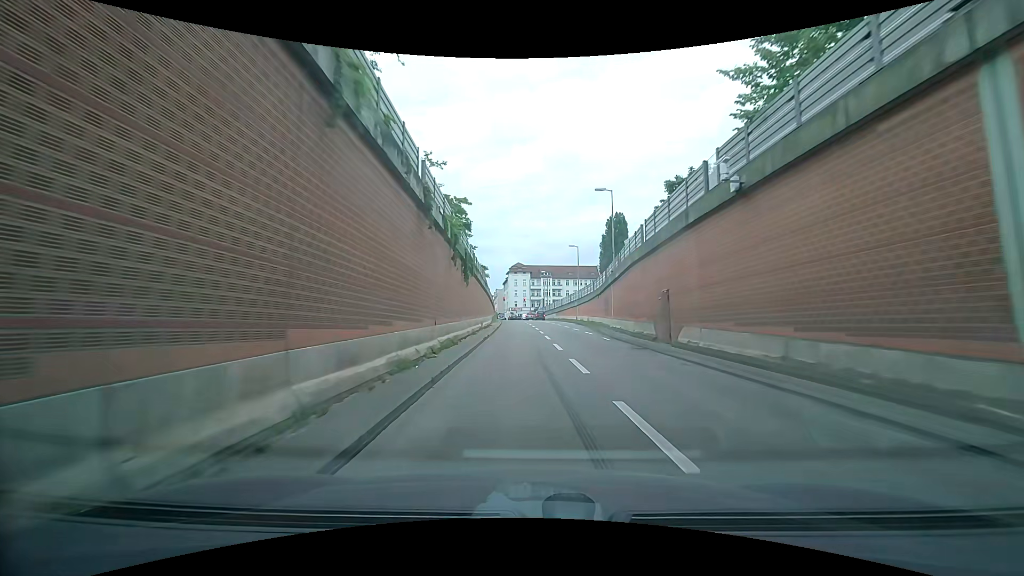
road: motorway_link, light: Day
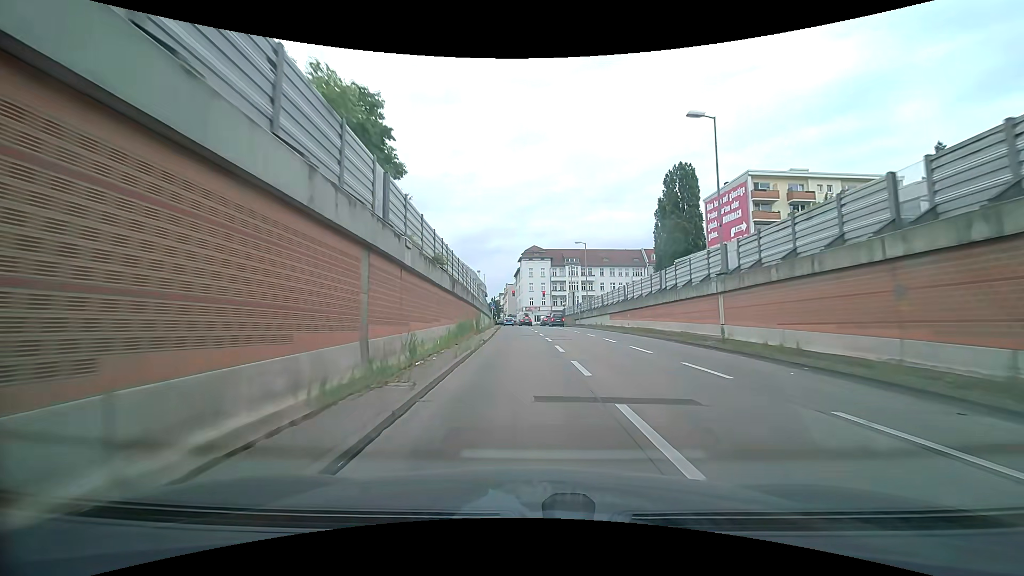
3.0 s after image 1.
(+0.6, +45.4) m; 0°
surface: asphalt
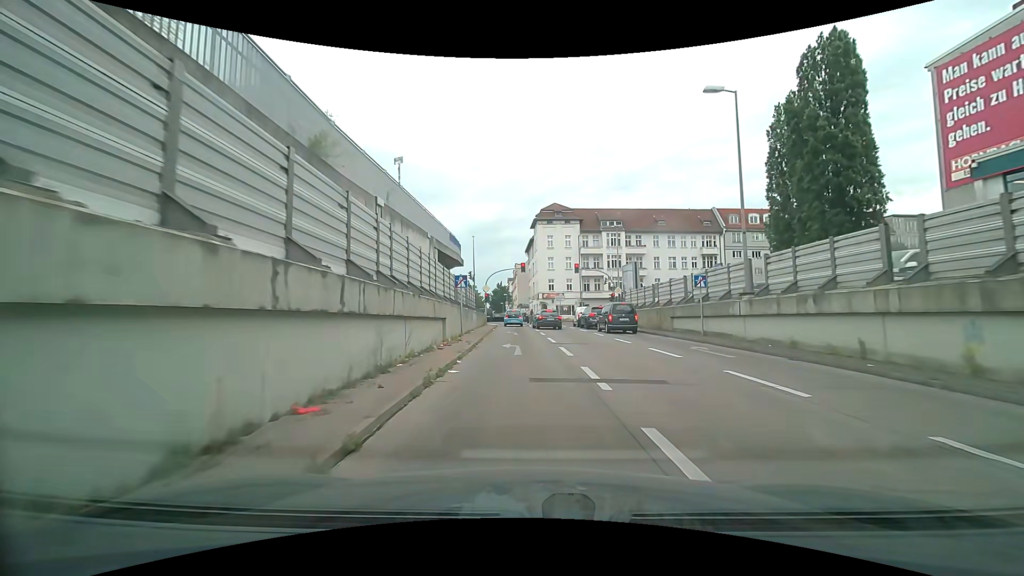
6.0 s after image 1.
(-0.8, +39.5) m; -2°
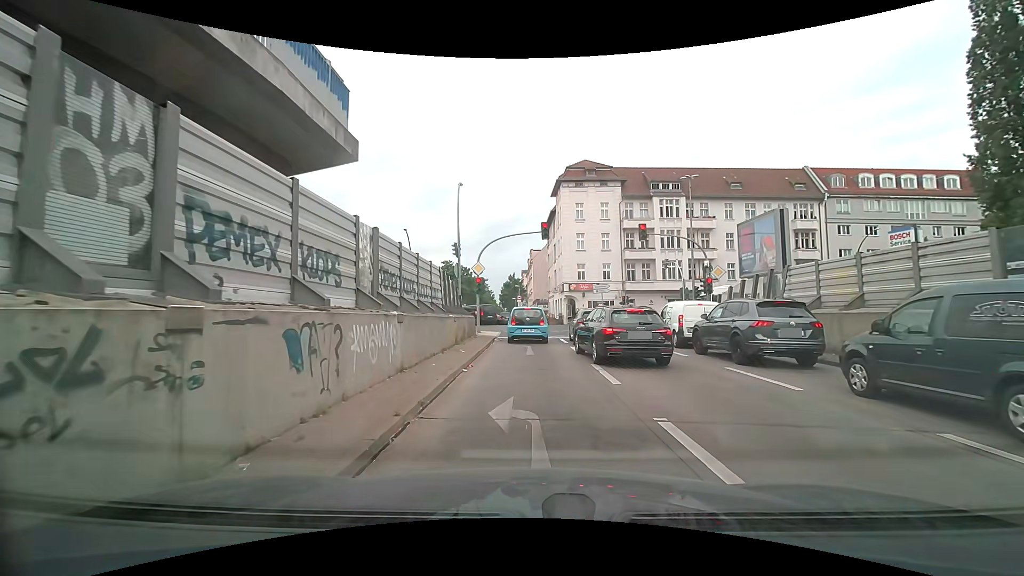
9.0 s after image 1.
(-0.3, +22.5) m; -2°
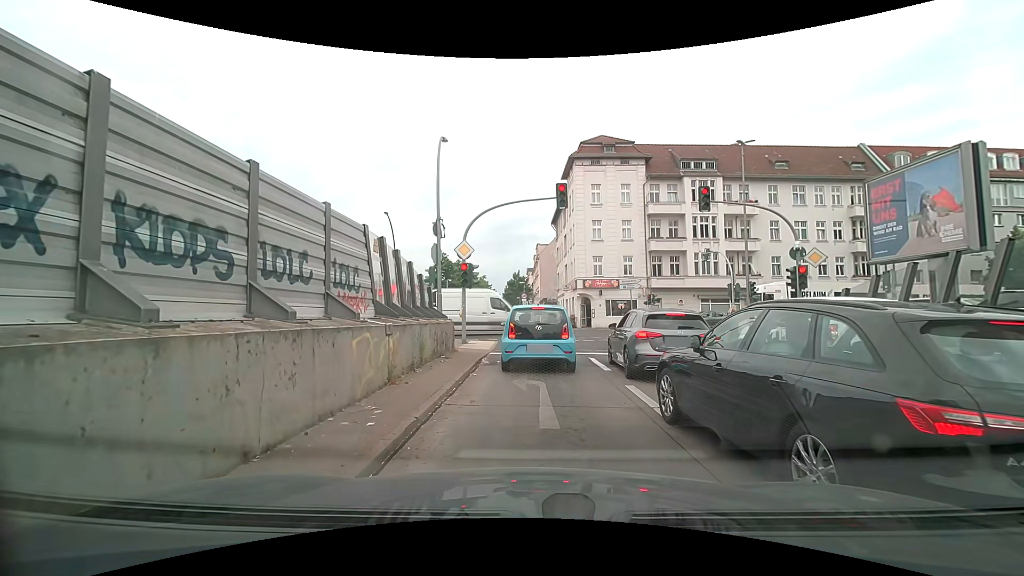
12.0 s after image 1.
(0.0, +8.7) m; -1°
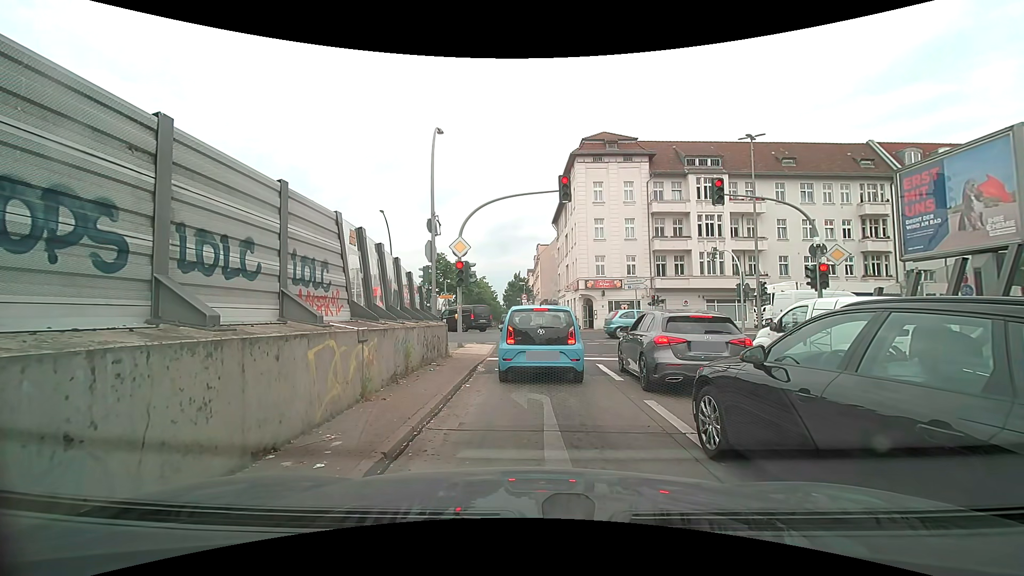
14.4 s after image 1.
(0.0, +1.3) m; +1°
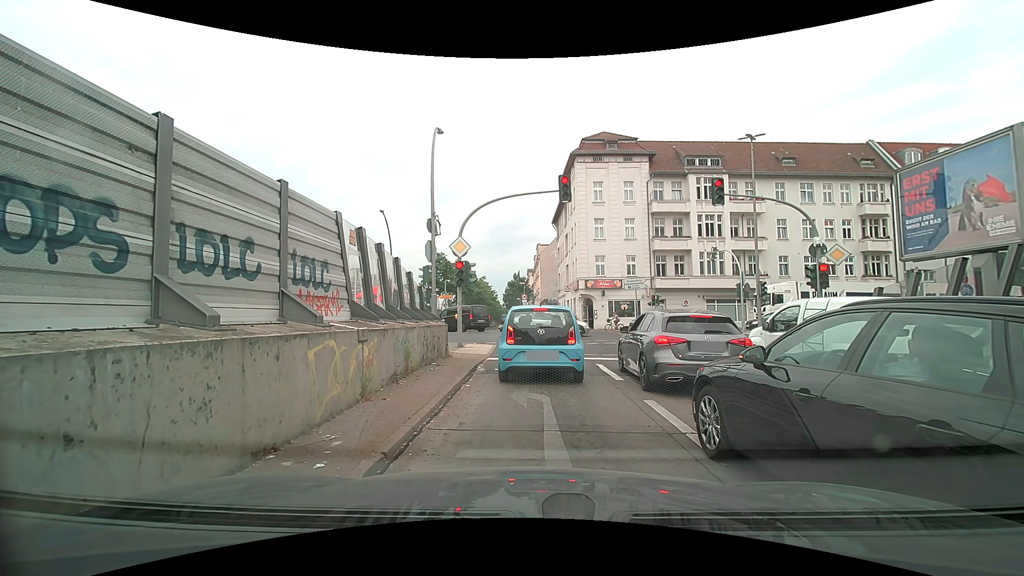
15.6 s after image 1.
(0.0, 0.0) m; 0°
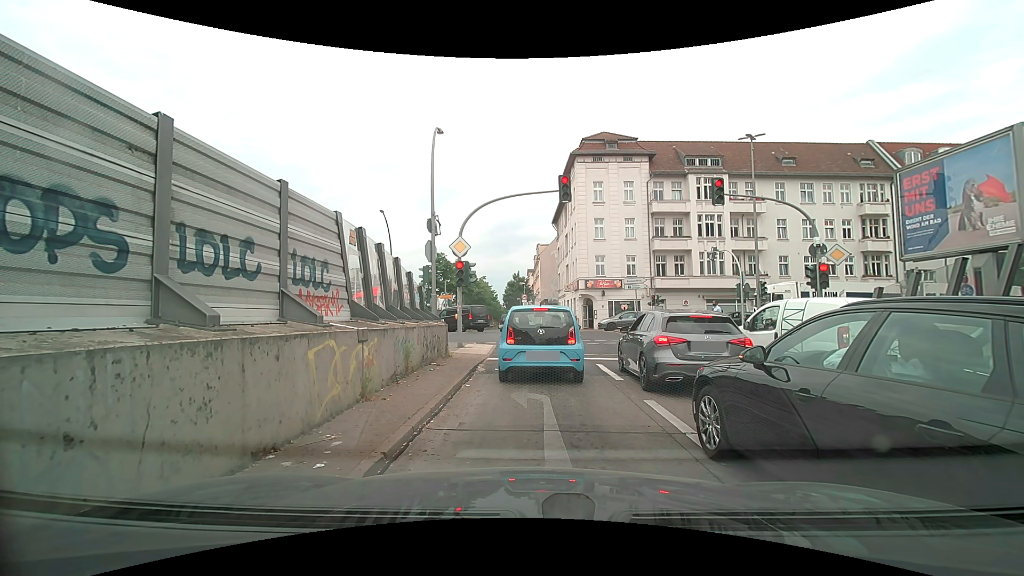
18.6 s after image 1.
(0.0, 0.0) m; 0°
